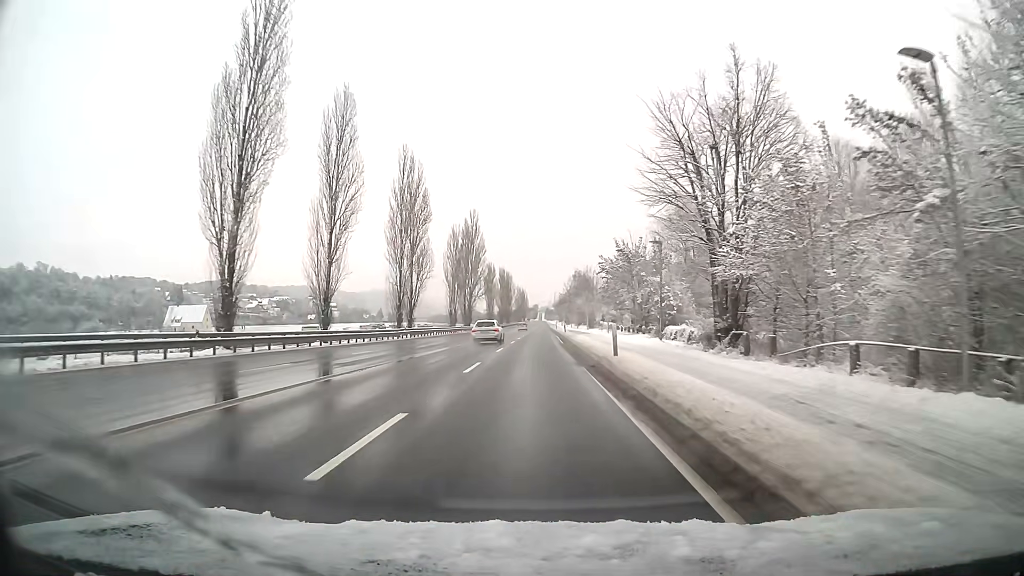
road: primary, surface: asphalt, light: Day
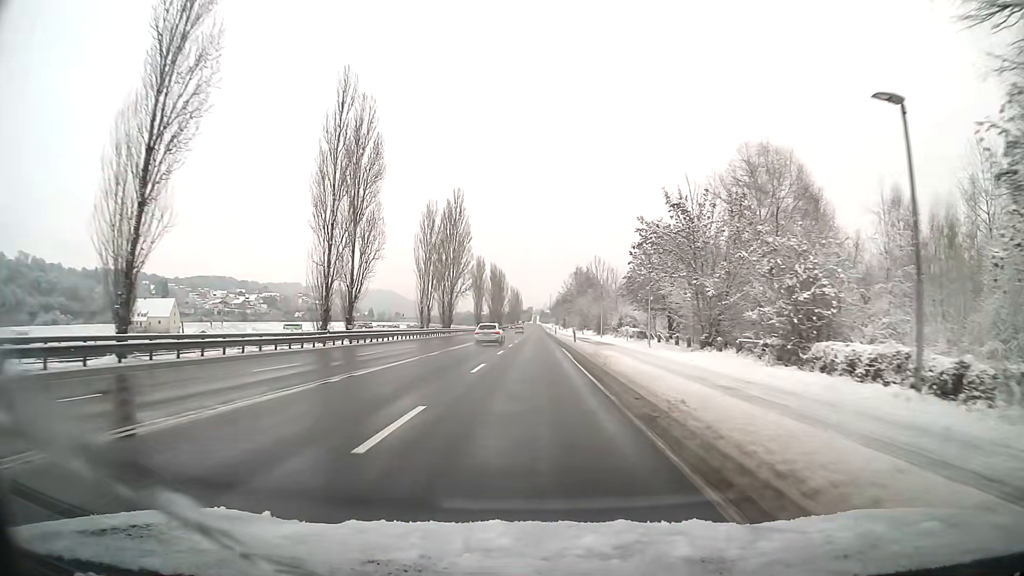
(+0.1, +22.9) m; 0°
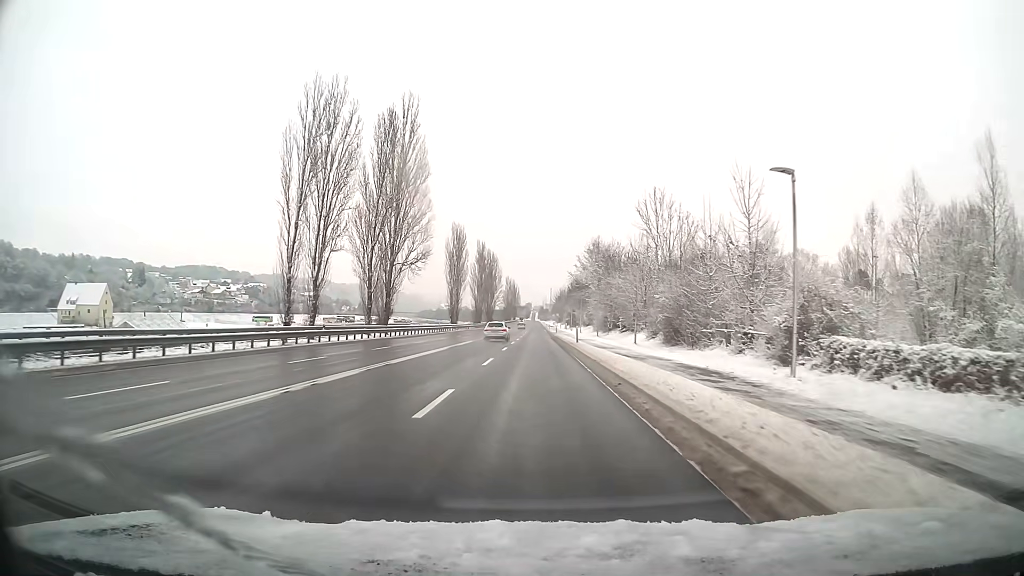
(+0.1, +45.5) m; 0°
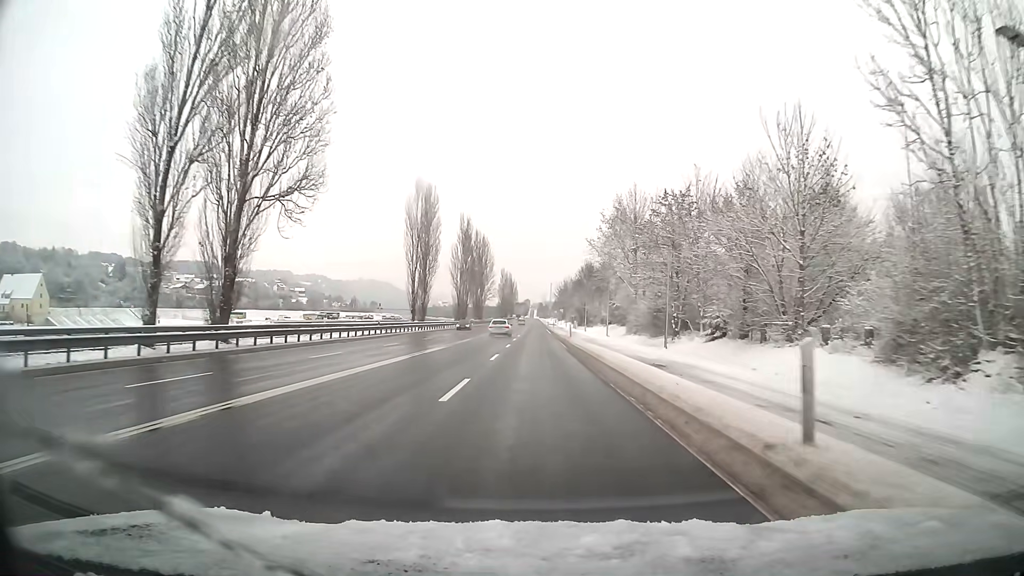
(0.0, +34.1) m; 0°
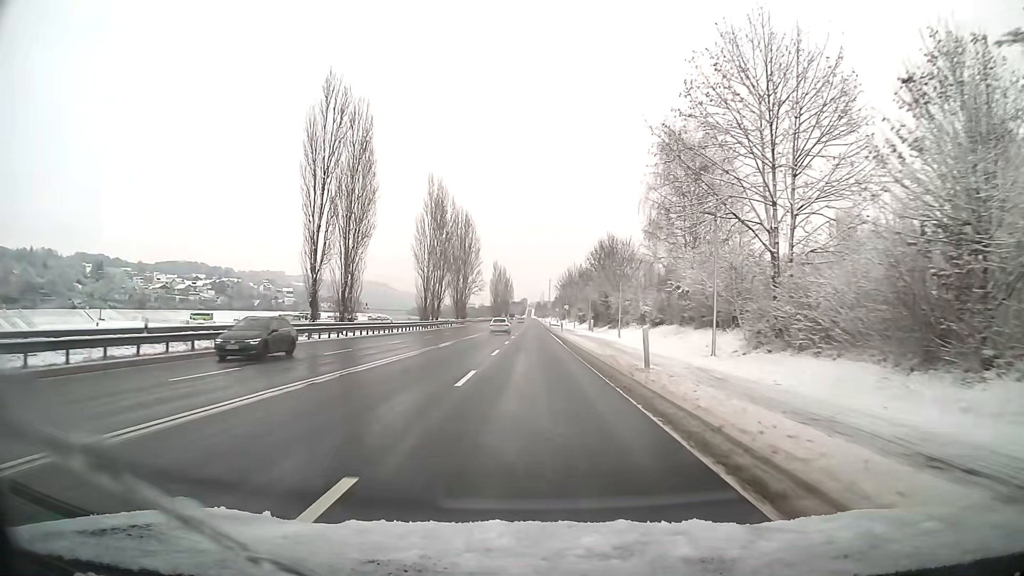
(+0.1, +34.2) m; 0°
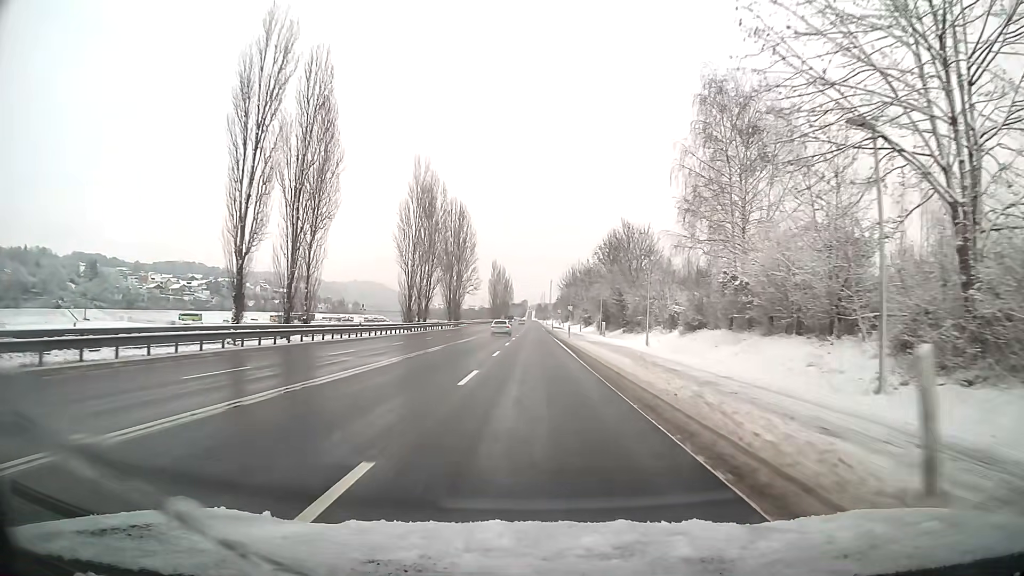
(0.0, +11.4) m; 0°
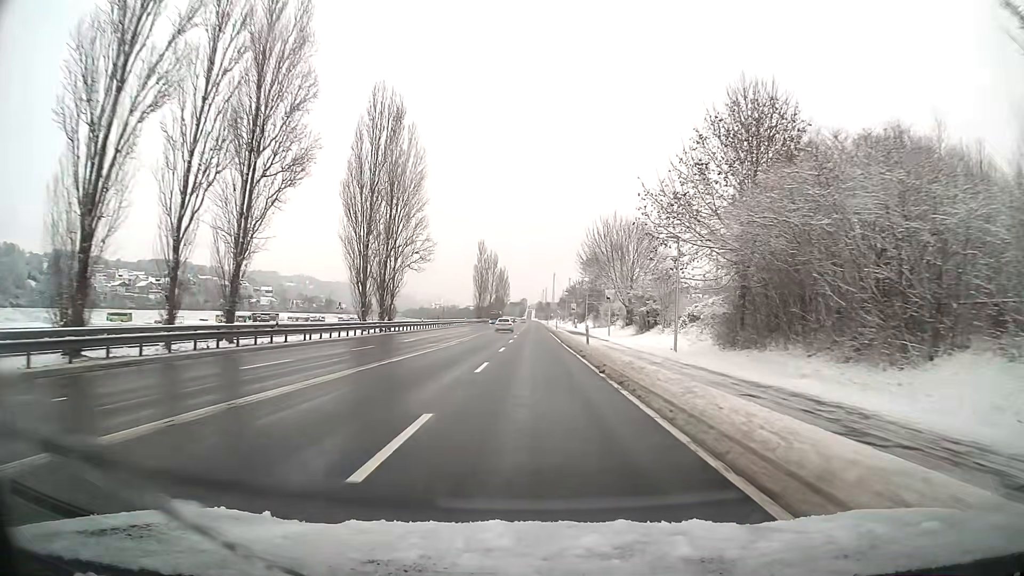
(0.0, +57.1) m; 0°
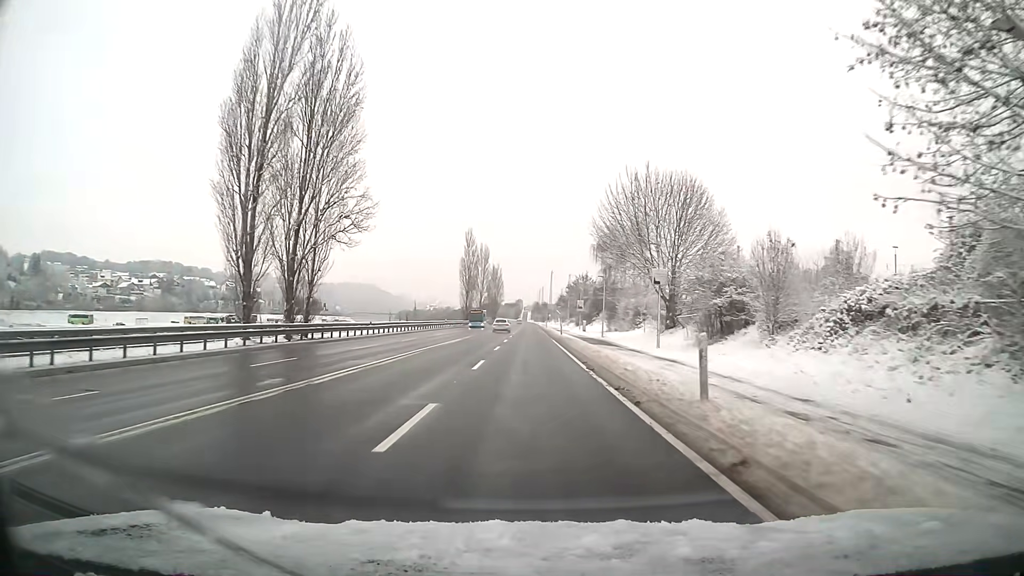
(0.0, +22.8) m; 0°
